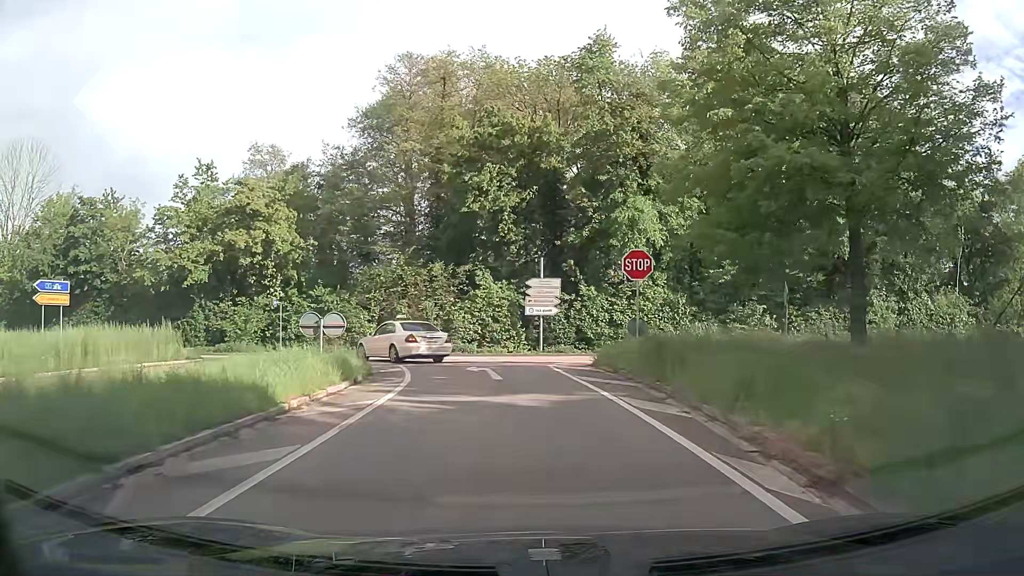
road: trunk_link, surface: asphalt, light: Day
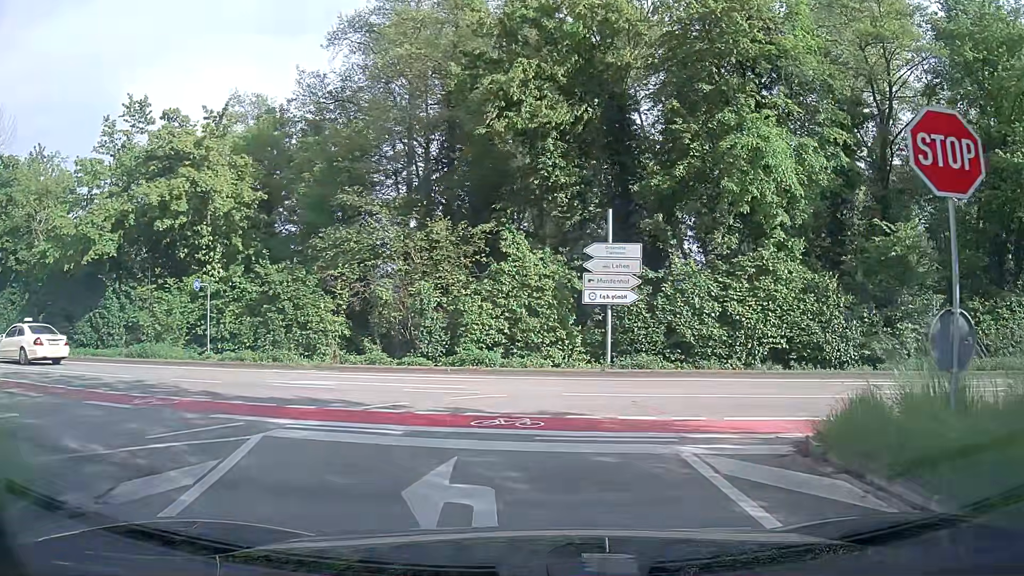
(-0.4, +13.4) m; -4°
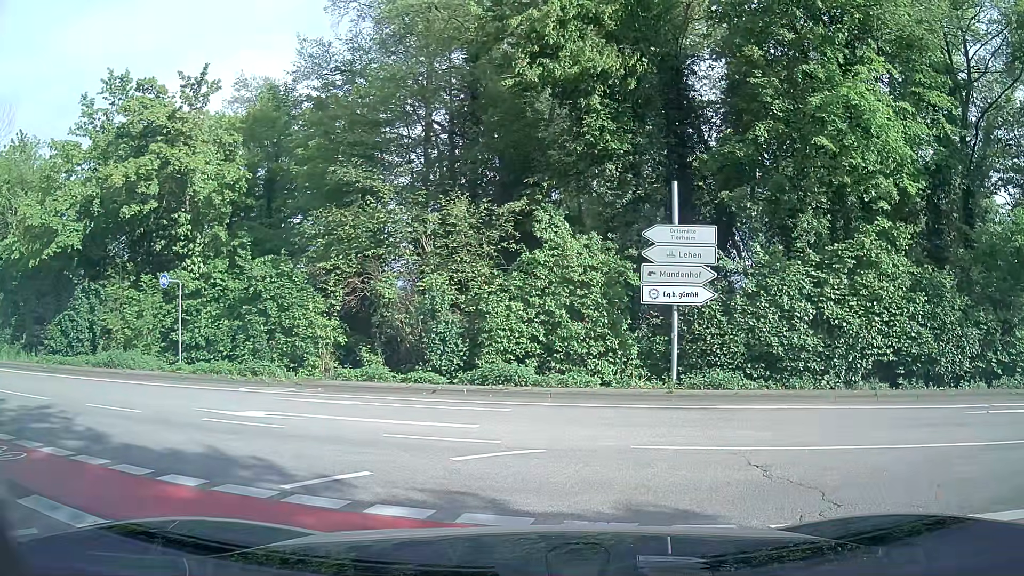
(-0.1, +4.4) m; -1°
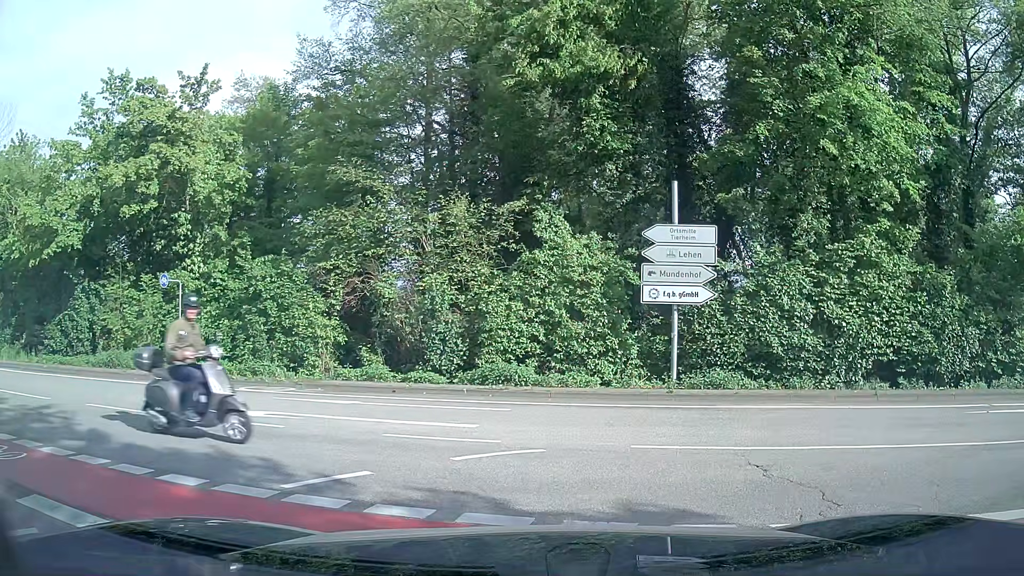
(0.0, 0.0) m; 0°
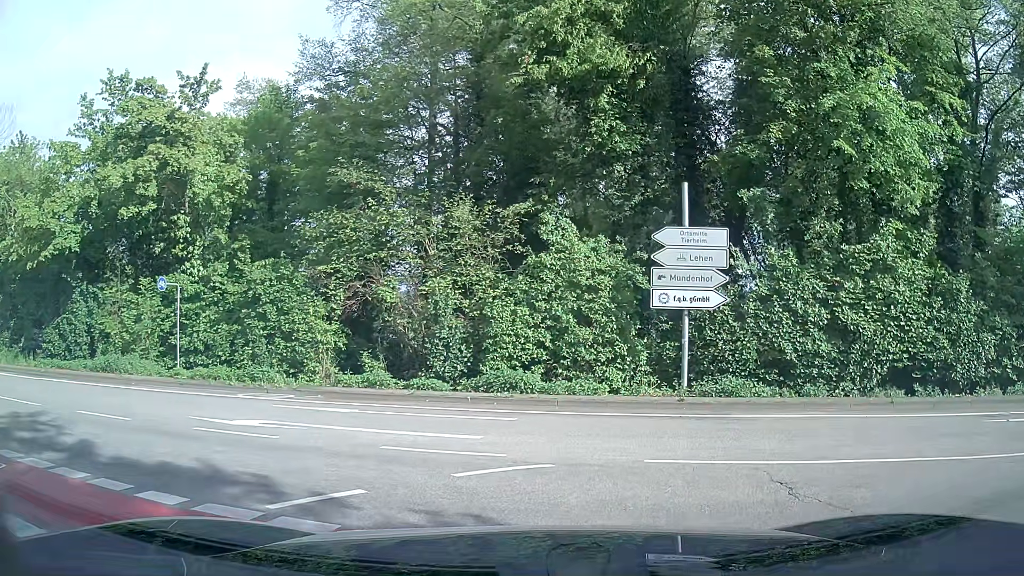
(0.0, +0.6) m; 0°
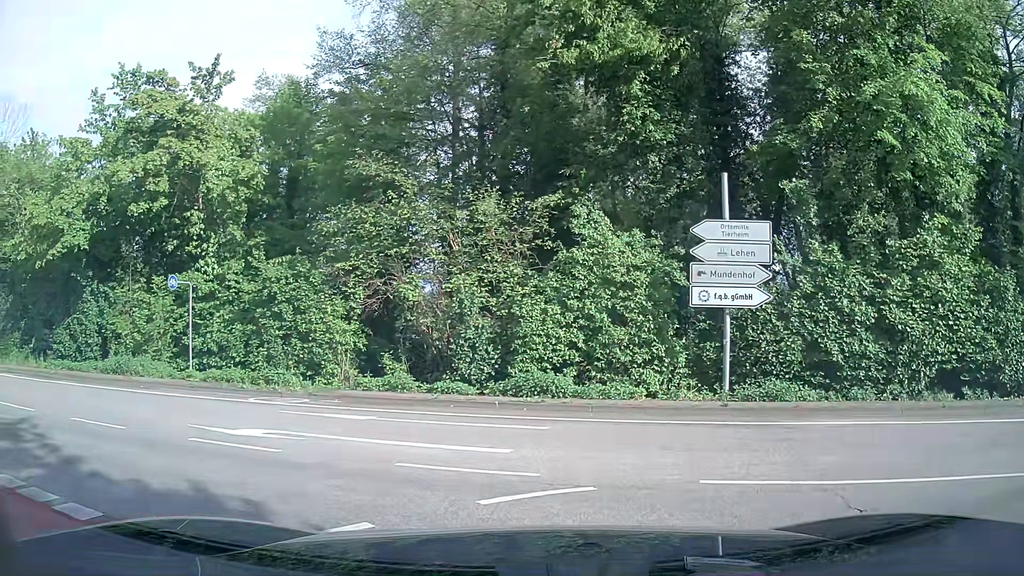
(-0.1, +1.1) m; -4°
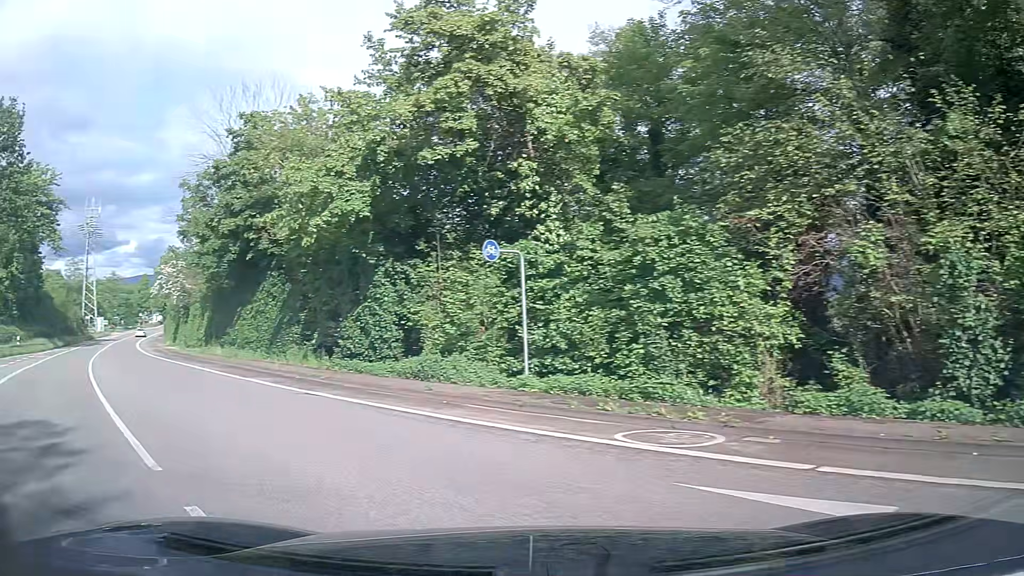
(-1.9, +6.6) m; -33°
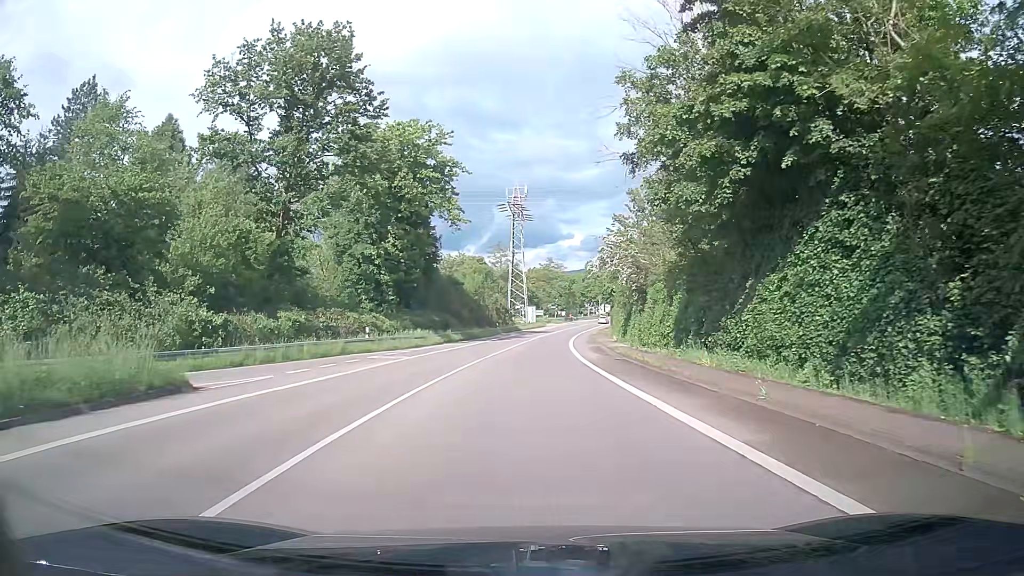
(-7.0, +15.0) m; -37°
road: tertiary
(0, +10) (0, +20) (0, +30) (0, +40) (+1, +50) (+2, +60) (+3, +70) (+4, +80) (+5, +90) (+7, +100) m
